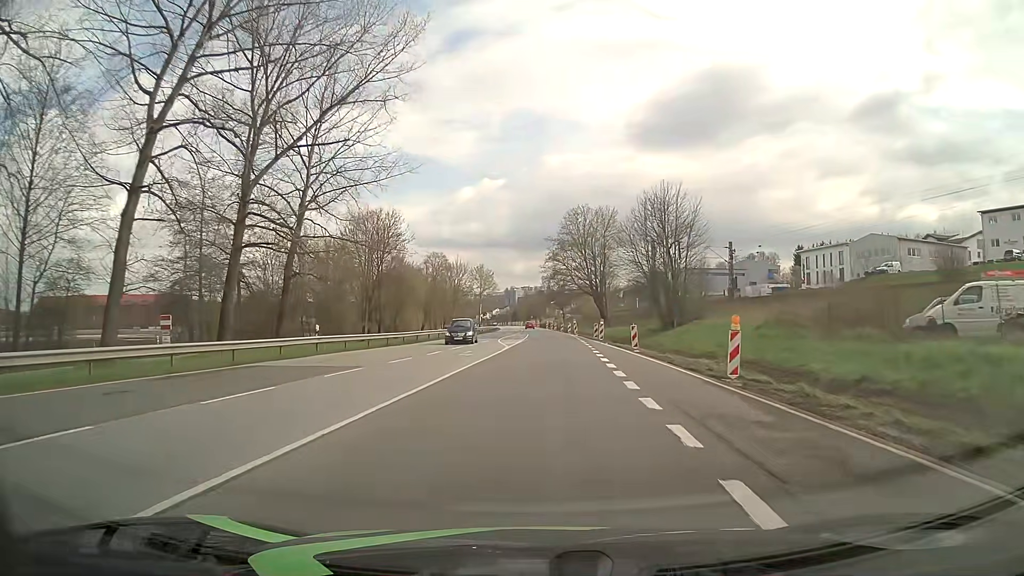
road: primary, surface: asphalt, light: Day
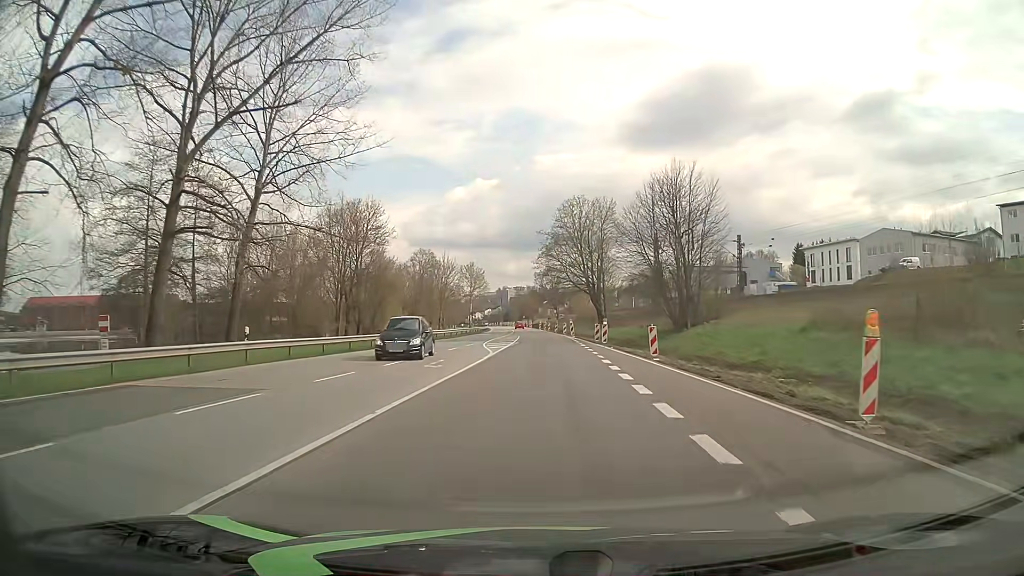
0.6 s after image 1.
(0.0, +7.1) m; 0°
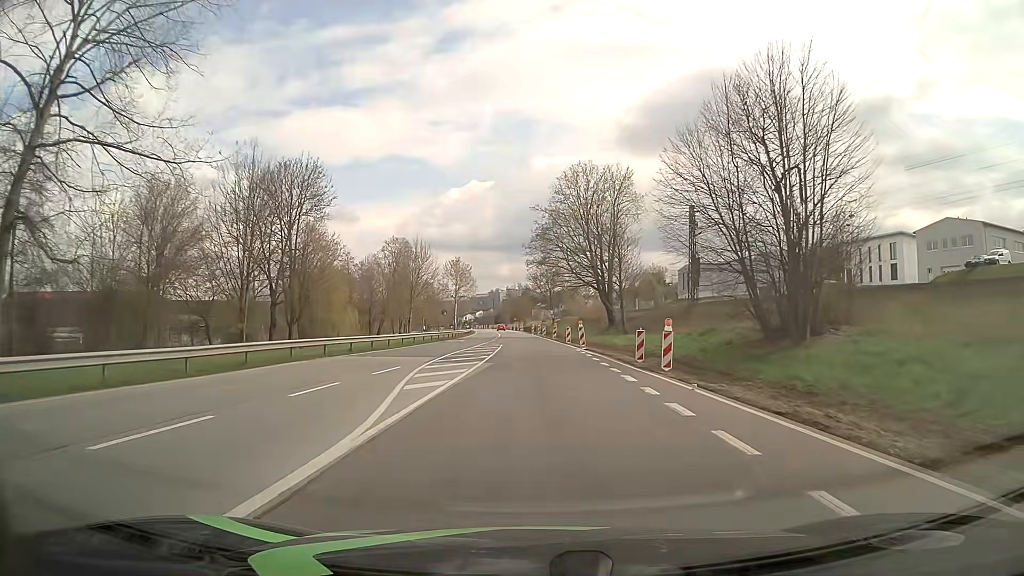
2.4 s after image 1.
(+0.3, +21.2) m; +1°
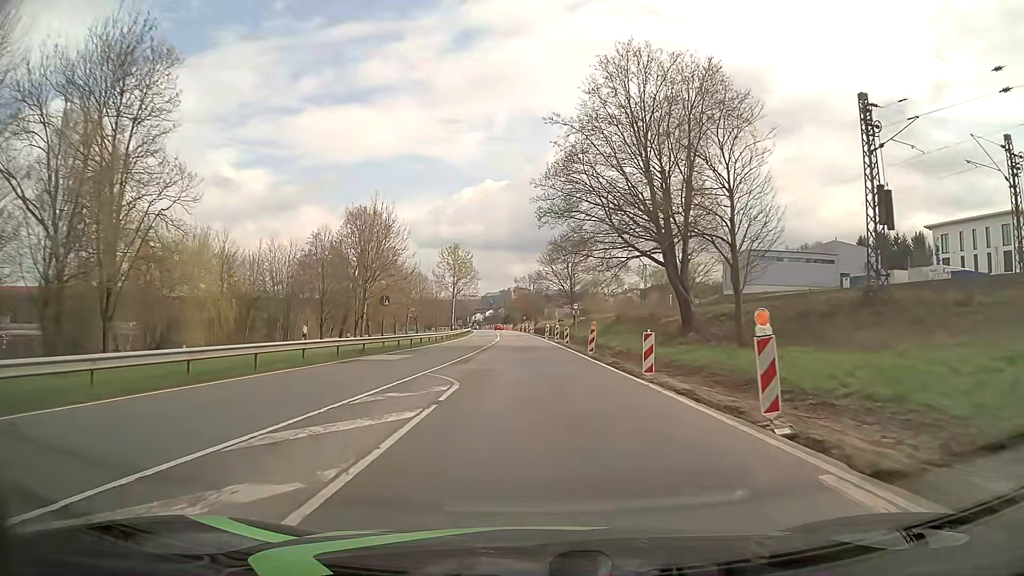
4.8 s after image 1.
(-0.1, +30.7) m; -1°
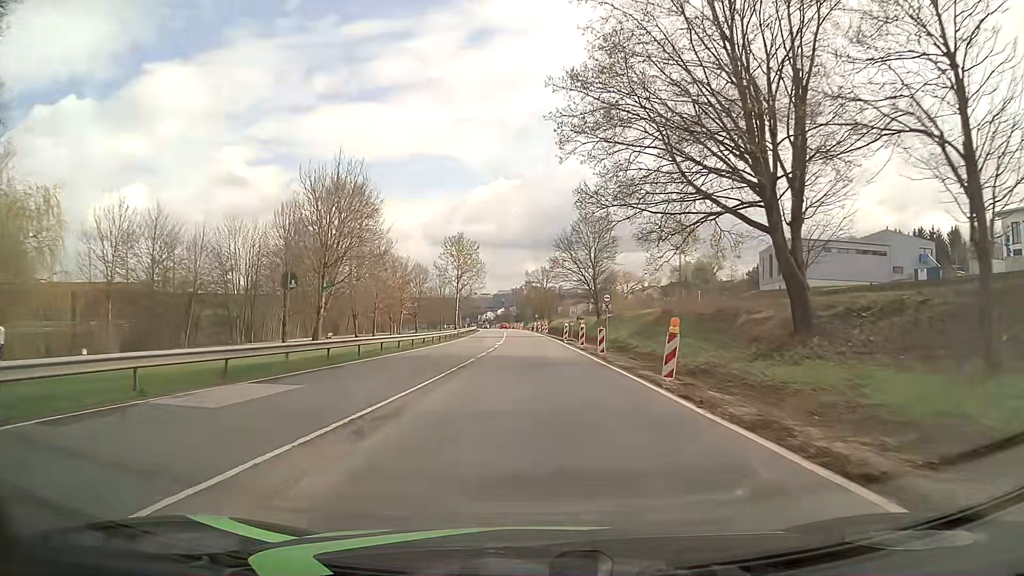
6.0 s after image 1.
(-0.2, +15.8) m; -1°
